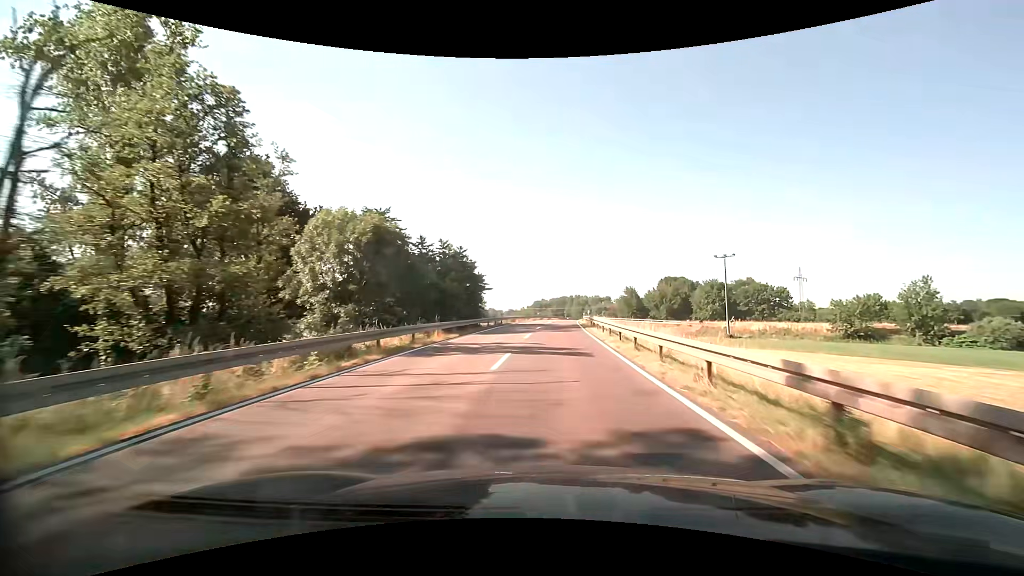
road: secondary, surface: asphalt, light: Day
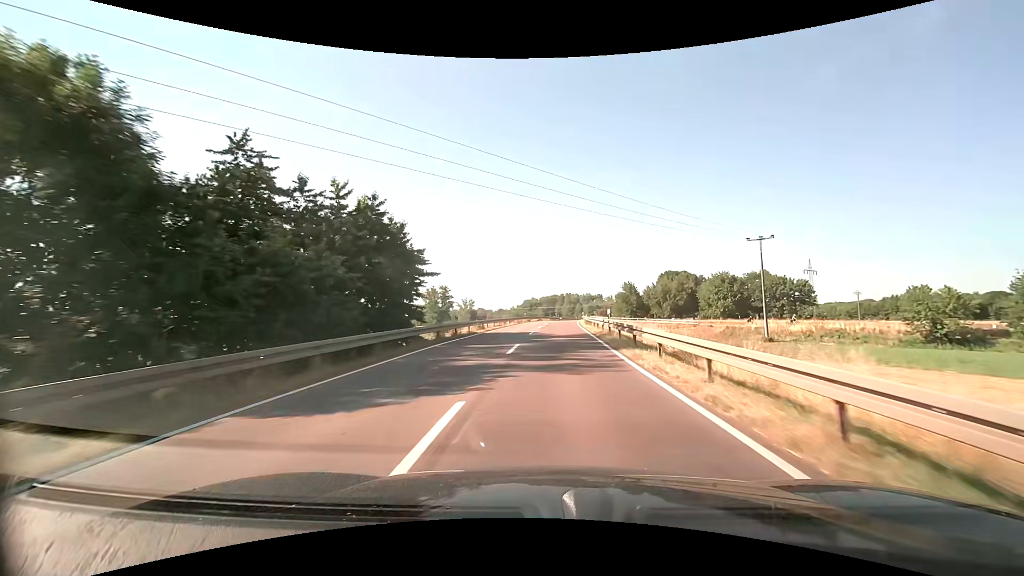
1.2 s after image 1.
(+0.1, +20.3) m; +1°
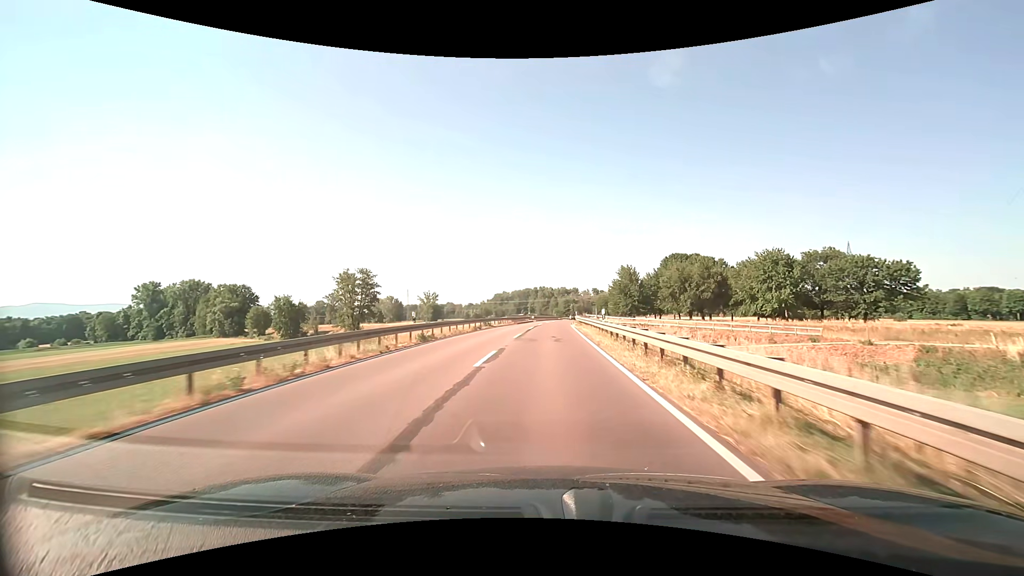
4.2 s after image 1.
(+1.5, +51.4) m; +3°
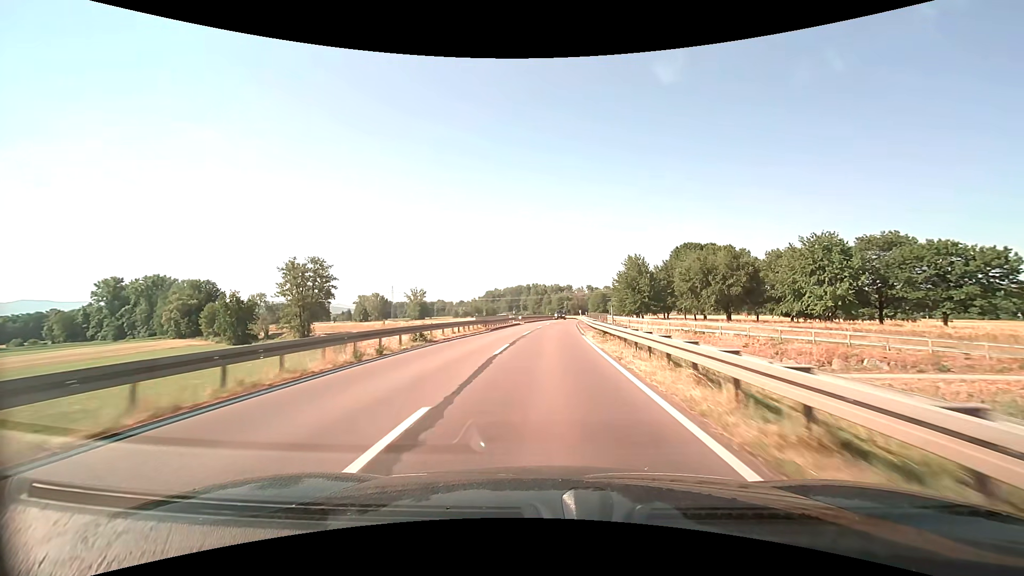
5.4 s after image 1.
(+0.2, +20.9) m; +1°
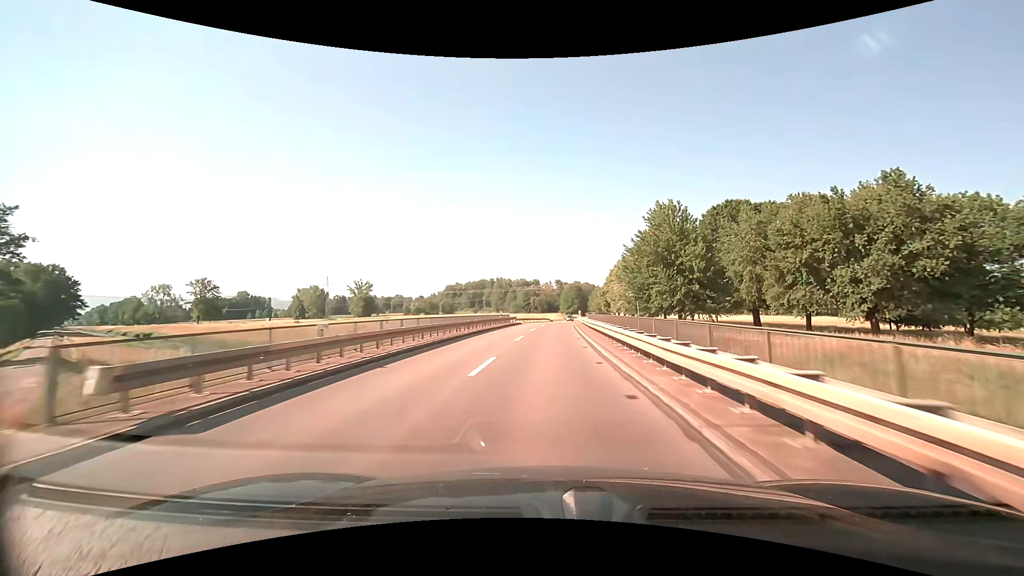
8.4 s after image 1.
(+1.6, +52.9) m; +4°
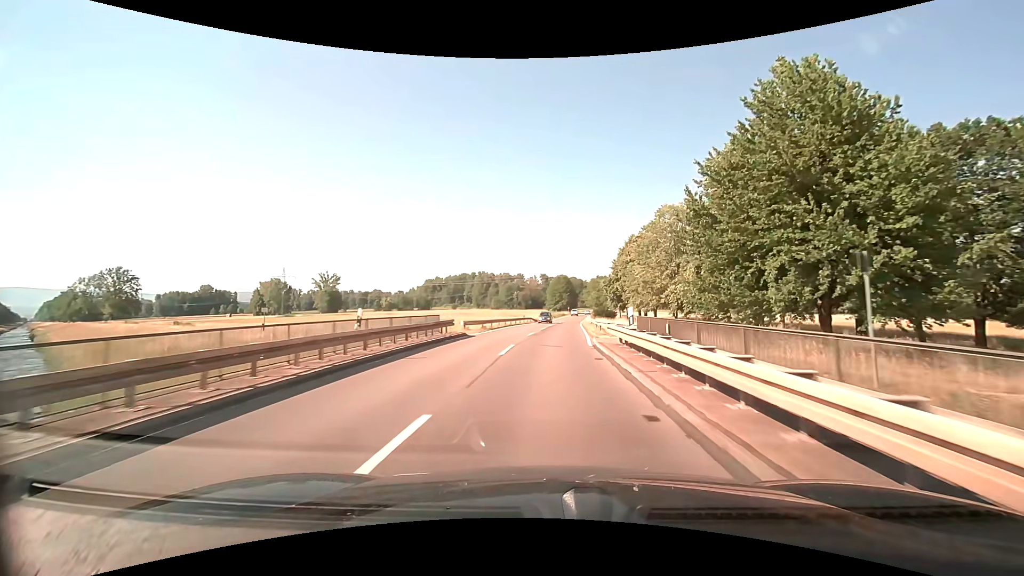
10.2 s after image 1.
(+0.5, +32.0) m; +2°
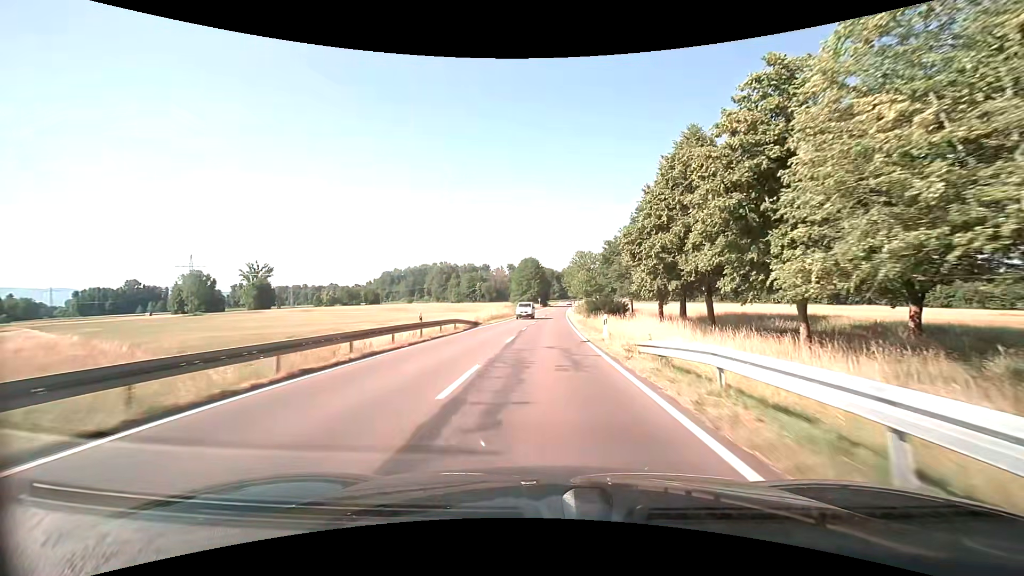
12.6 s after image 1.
(+1.4, +42.8) m; +3°
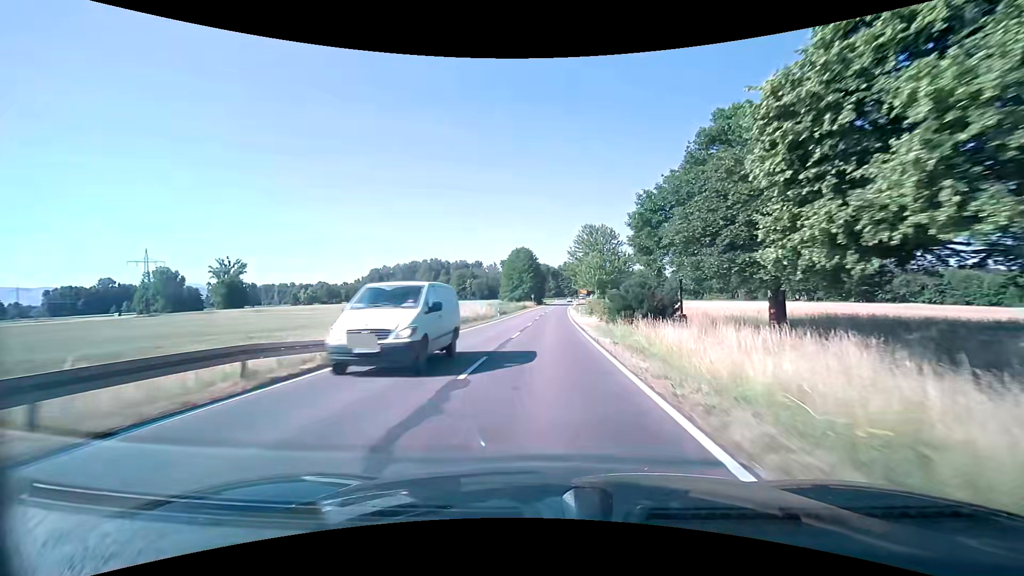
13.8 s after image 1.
(+0.2, +21.5) m; +1°
